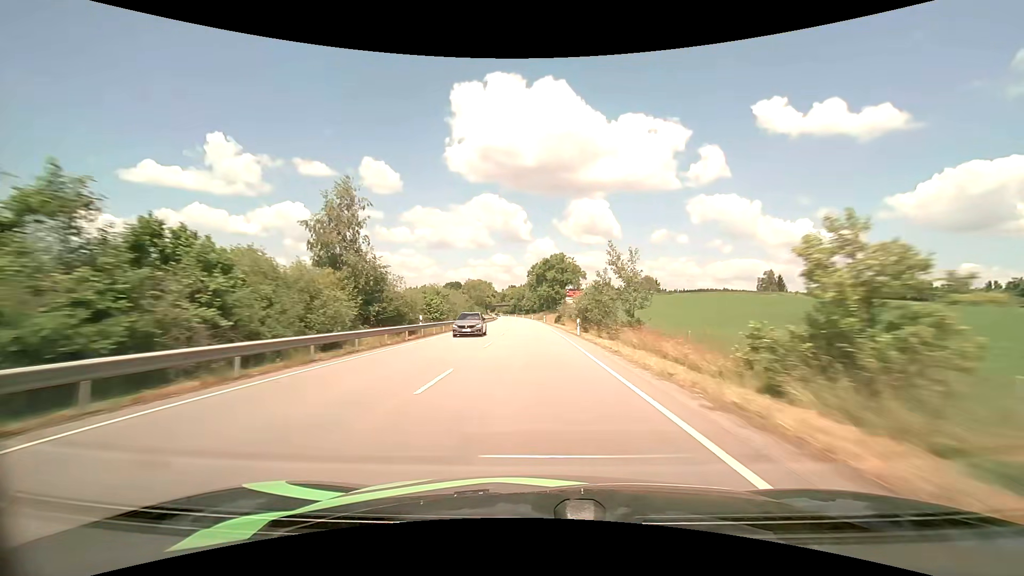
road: primary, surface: asphalt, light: Day
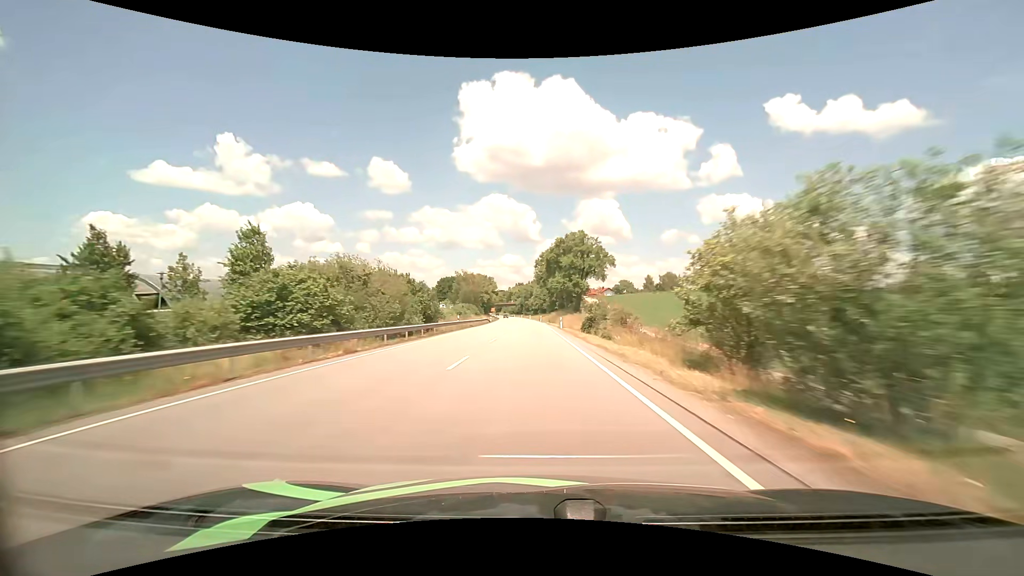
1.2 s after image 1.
(-0.2, +32.3) m; -1°
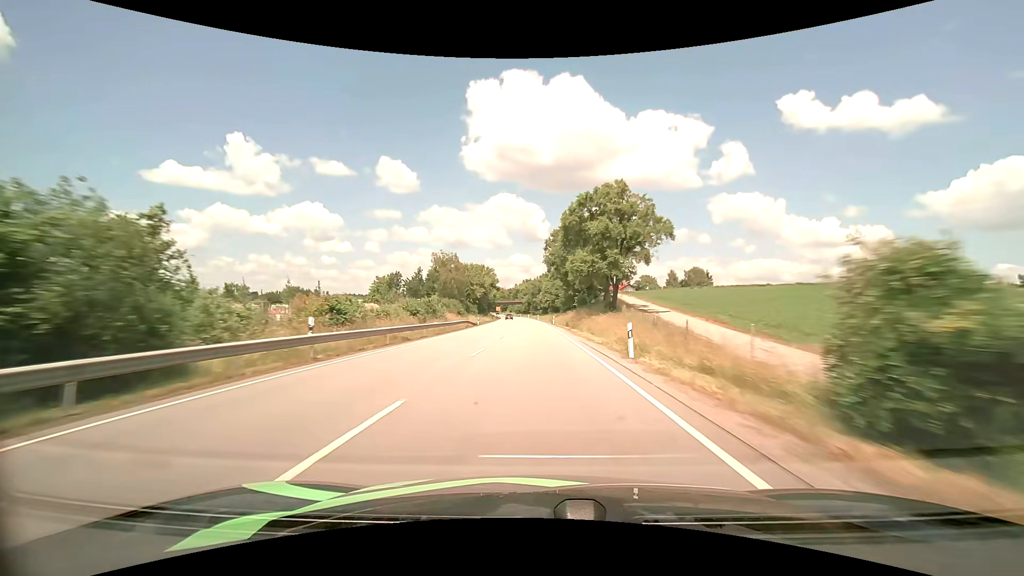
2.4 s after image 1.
(-0.3, +32.4) m; -1°
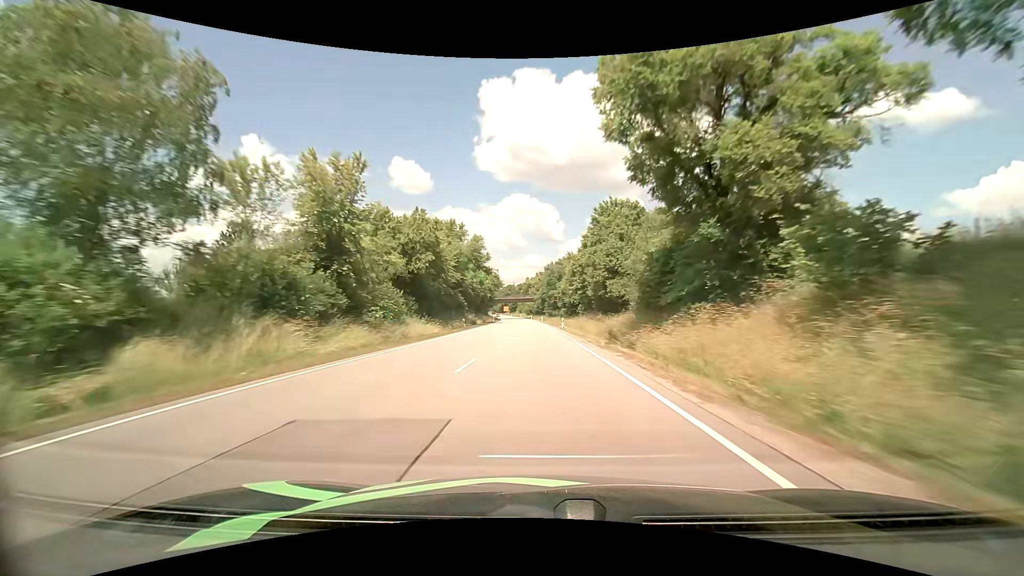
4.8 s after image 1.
(-0.9, +64.2) m; -2°
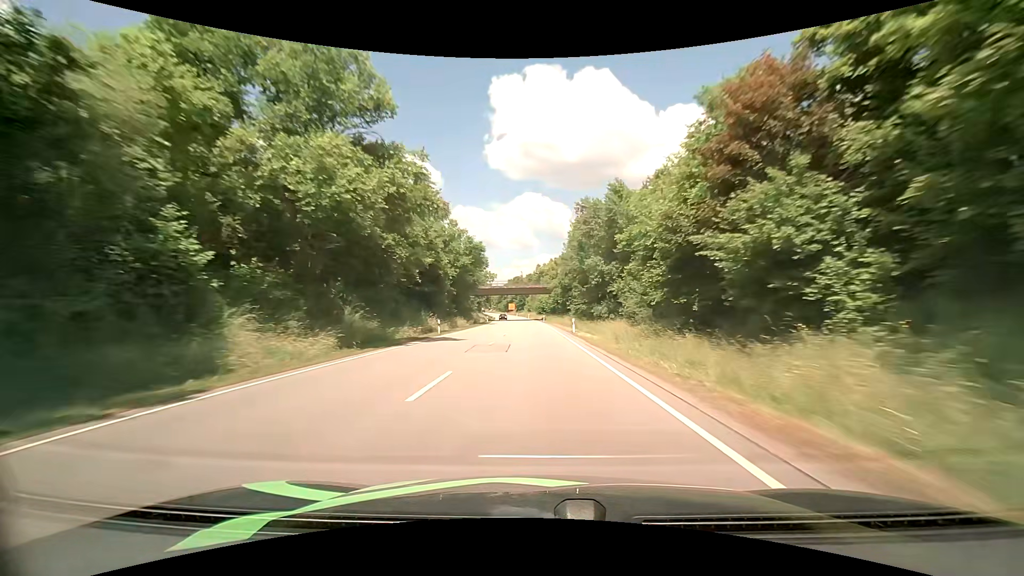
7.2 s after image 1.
(-0.9, +63.6) m; -2°
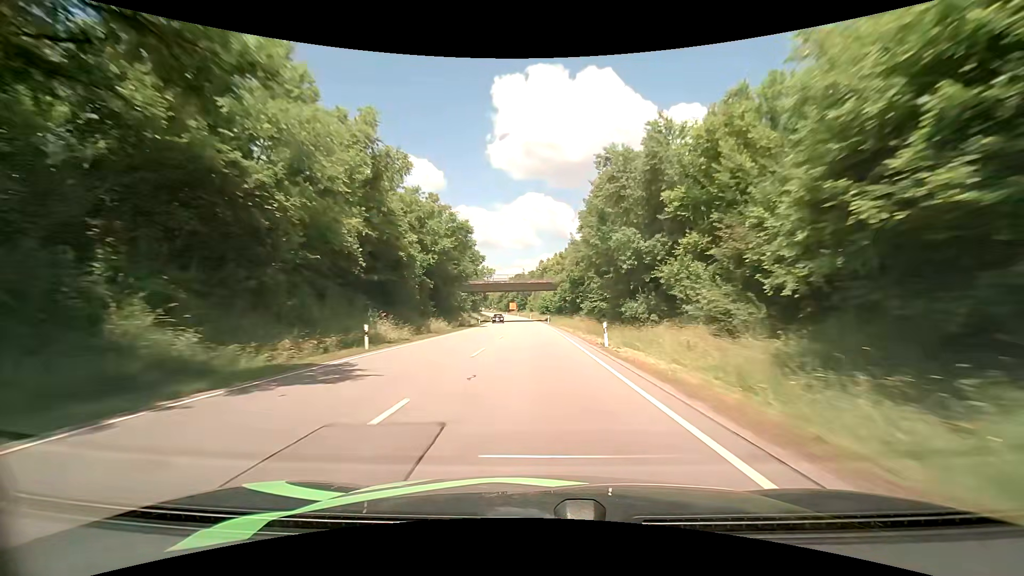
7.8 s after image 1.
(0.0, +15.8) m; 0°
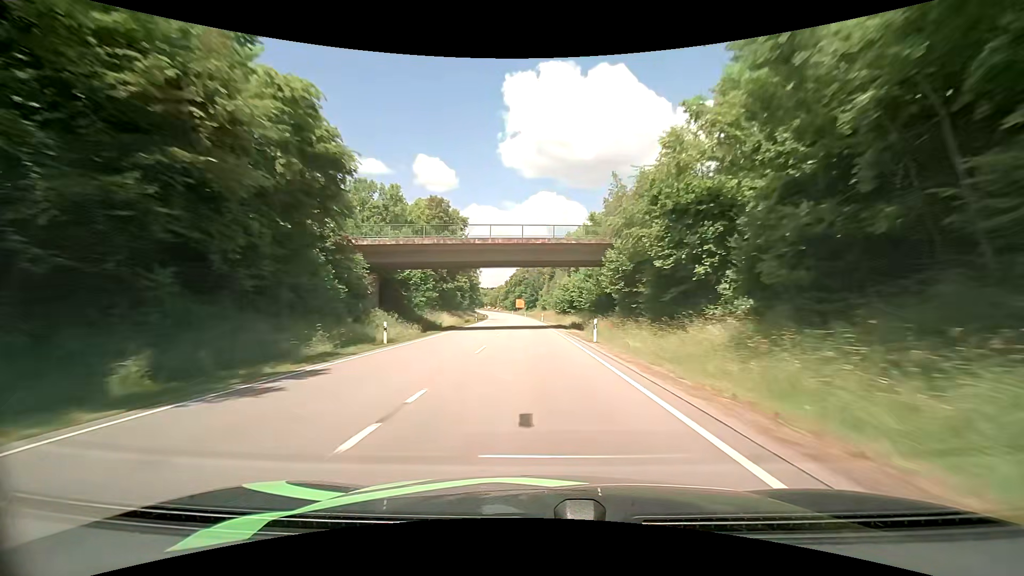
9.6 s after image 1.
(-0.6, +46.9) m; -2°
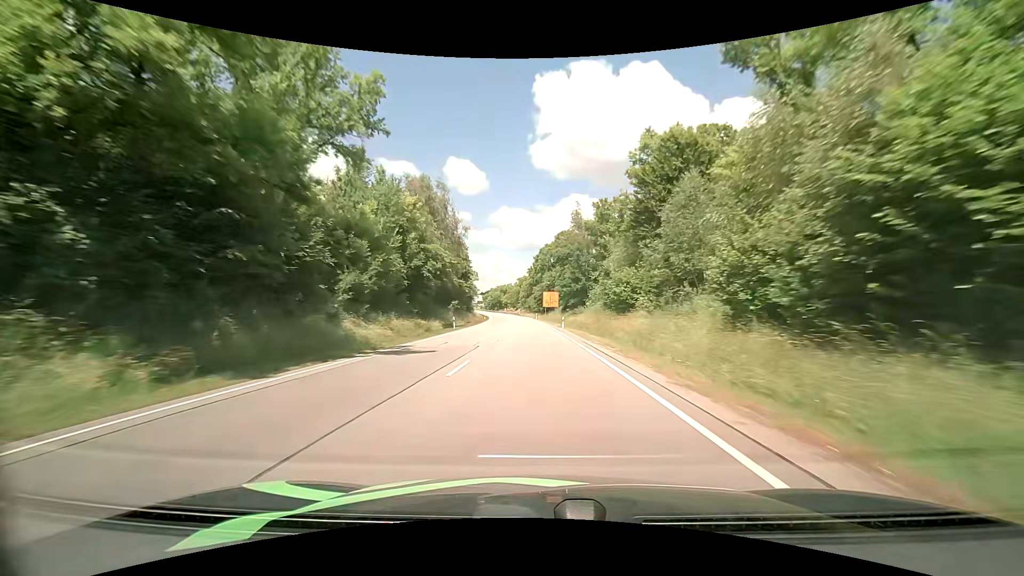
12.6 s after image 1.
(-2.2, +78.2) m; -3°
(0, +10) (0, +20) (-1, +30) (-1, +40) (-1, +50) (-2, +60) (-2, +70) (-3, +80) (-4, +90) (-5, +100) m
